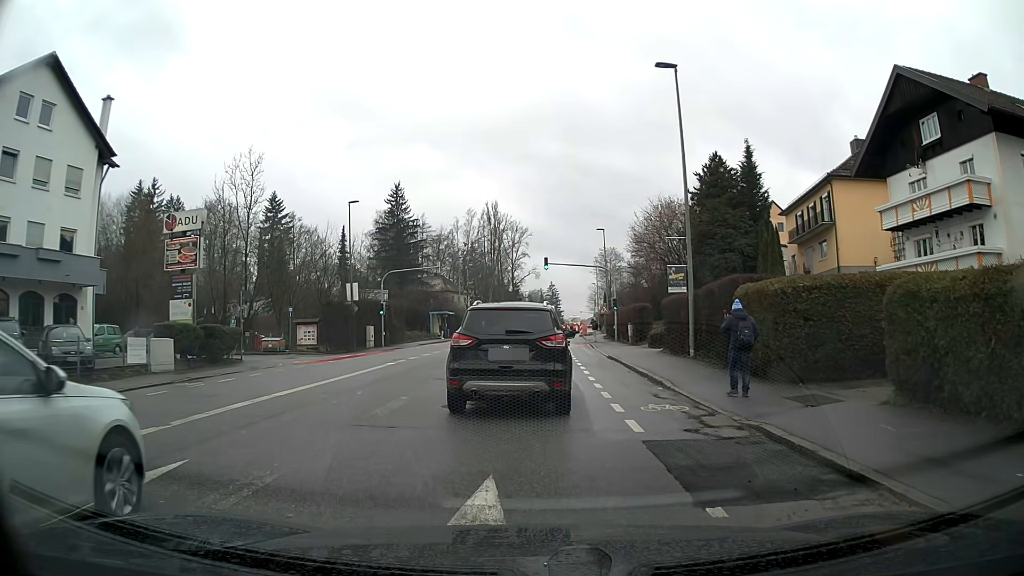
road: tertiary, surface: asphalt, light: Day
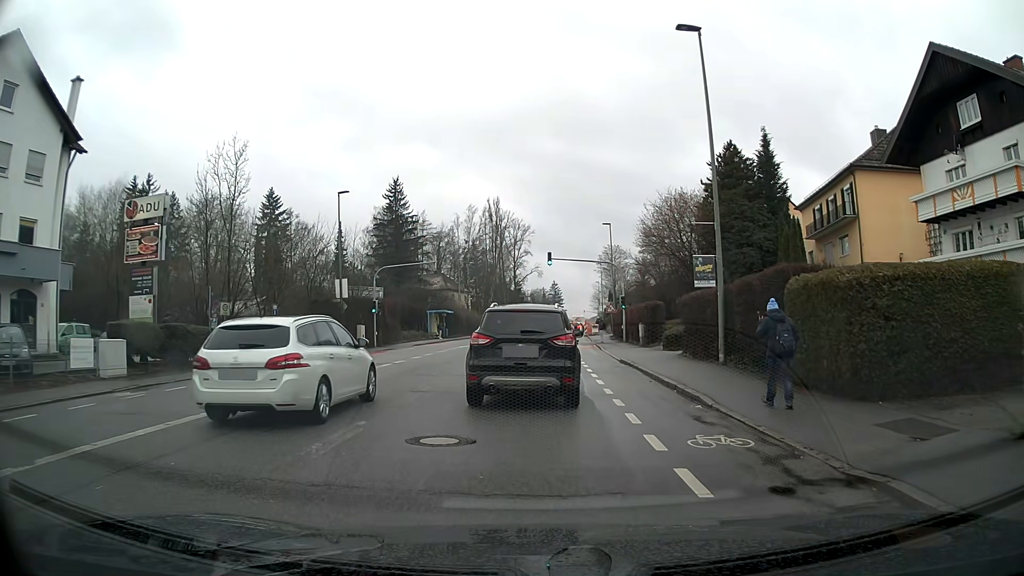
(0.0, +3.3) m; 0°
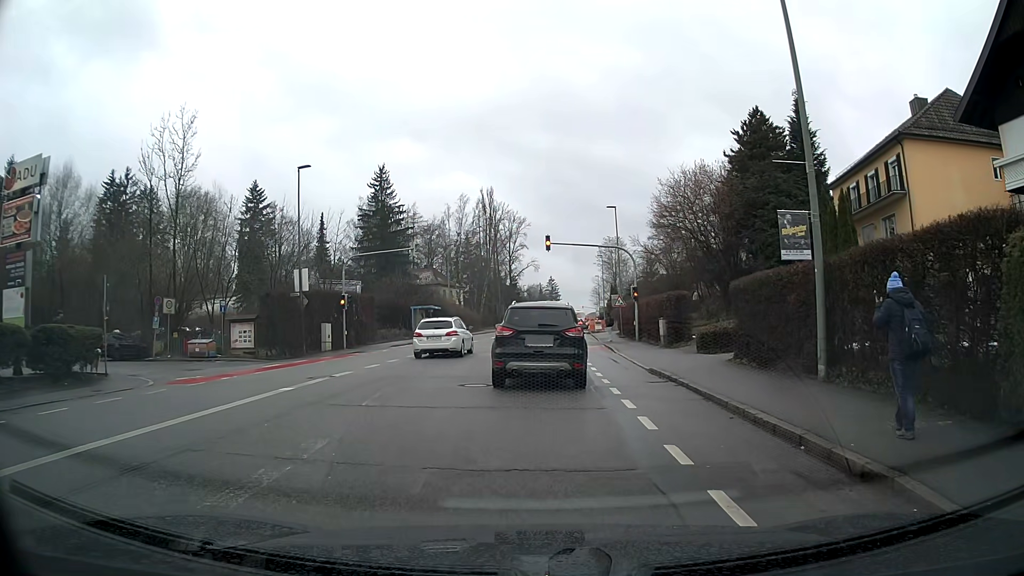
(0.0, +7.1) m; 0°
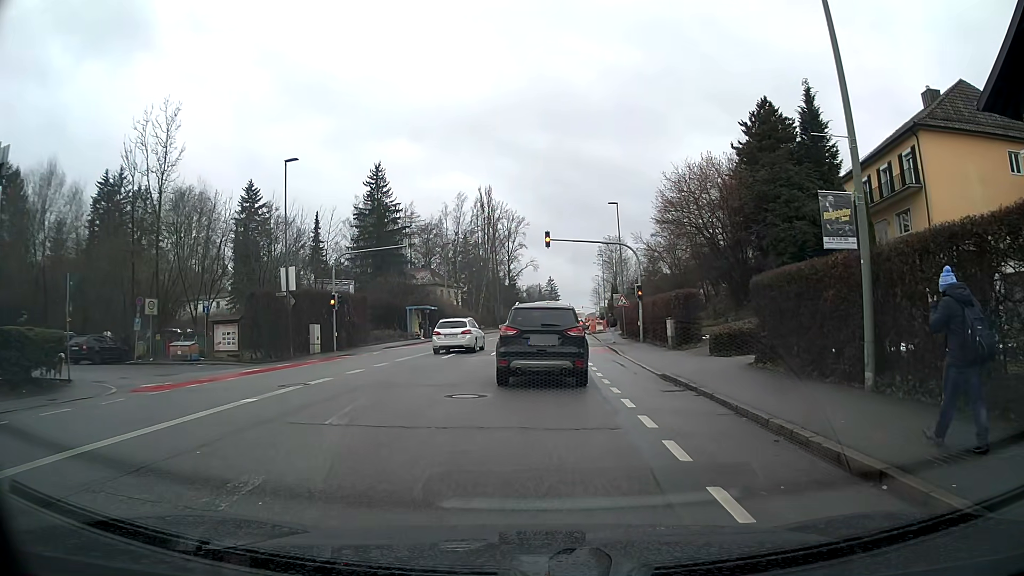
(0.0, +1.9) m; 0°
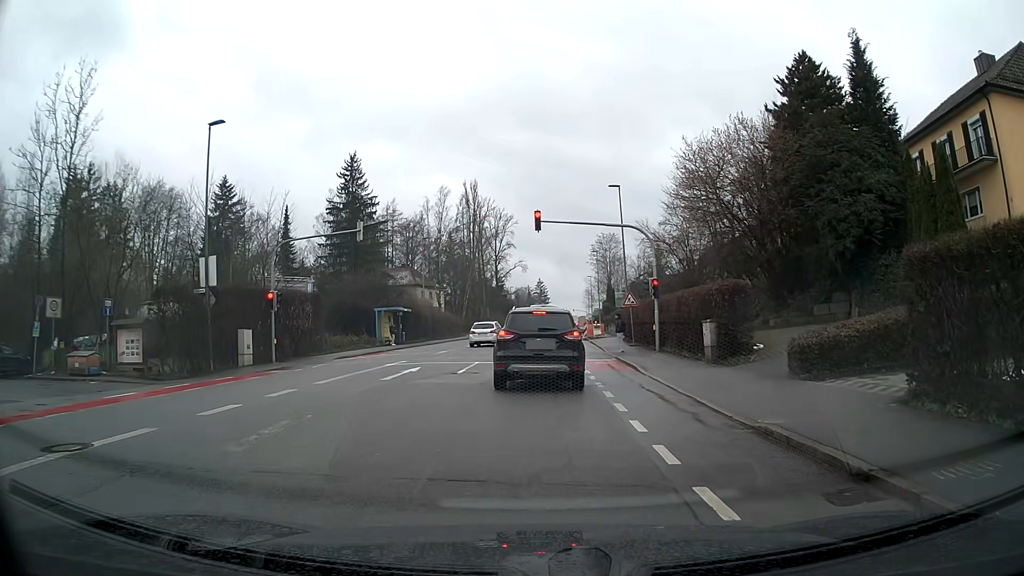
(+0.1, +8.0) m; +1°
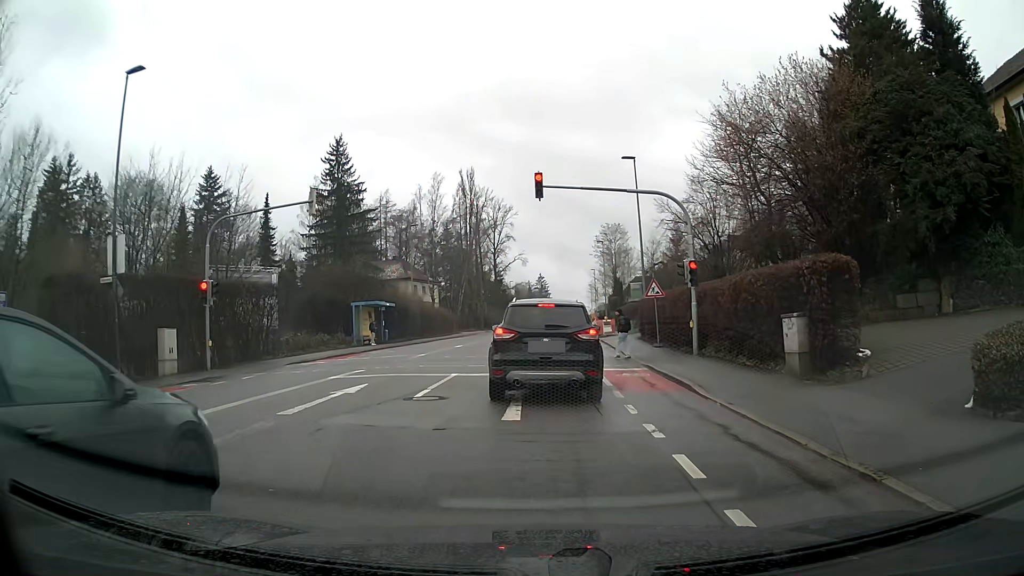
(0.0, +6.7) m; 0°
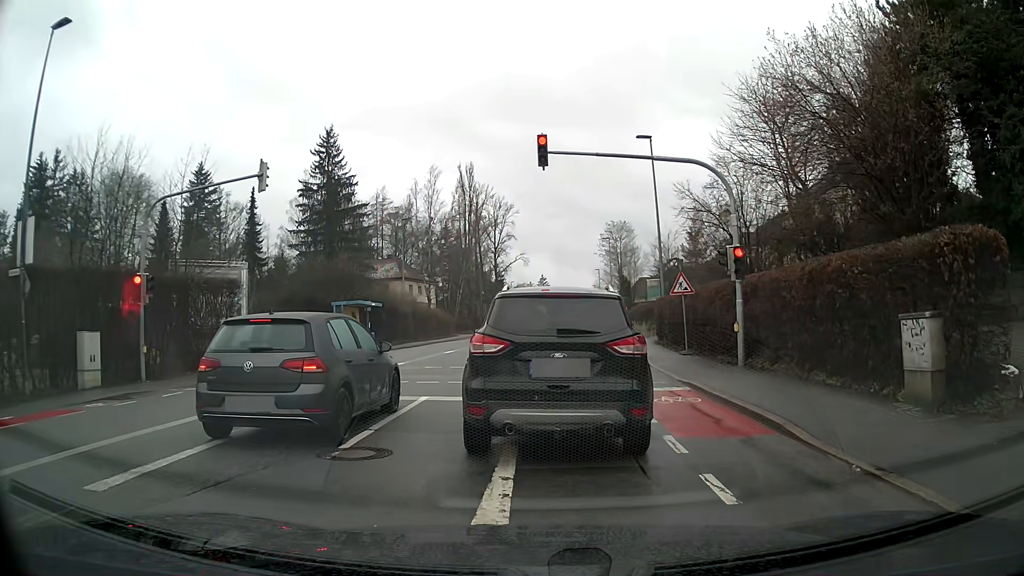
(0.0, +4.8) m; 0°
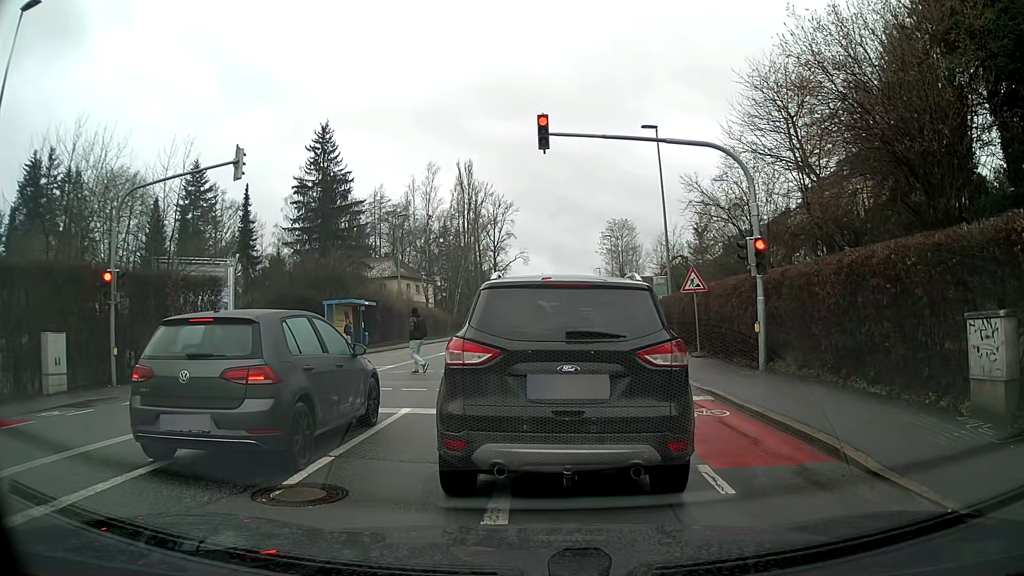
(0.0, +1.6) m; 0°
(0, +10) (0, +20) (+1, +30) (+1, +40) (+2, +50) (+4, +60) (+5, +70) (+6, +80) (+6, +90) (+7, +100) m
